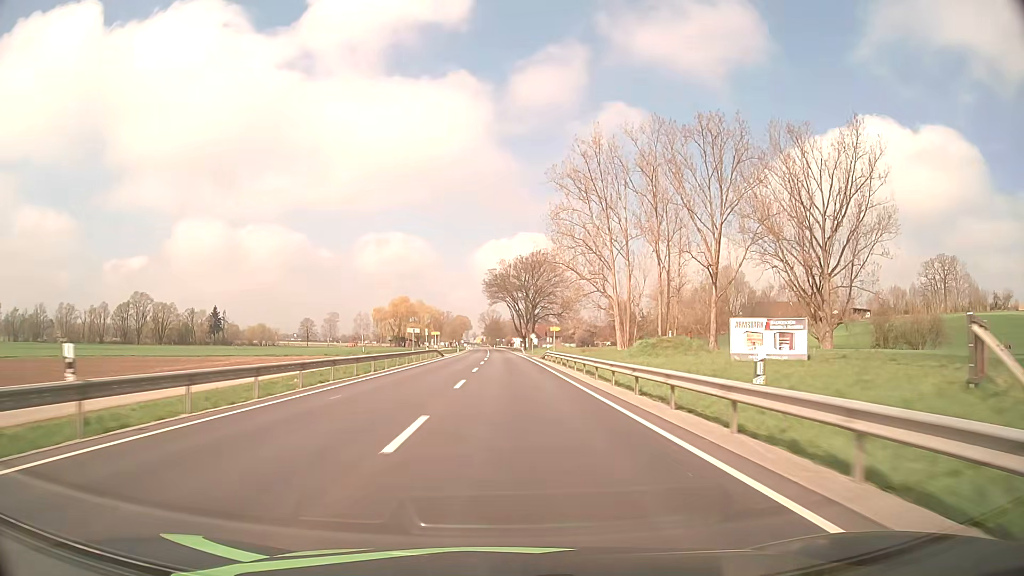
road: primary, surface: asphalt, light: Day
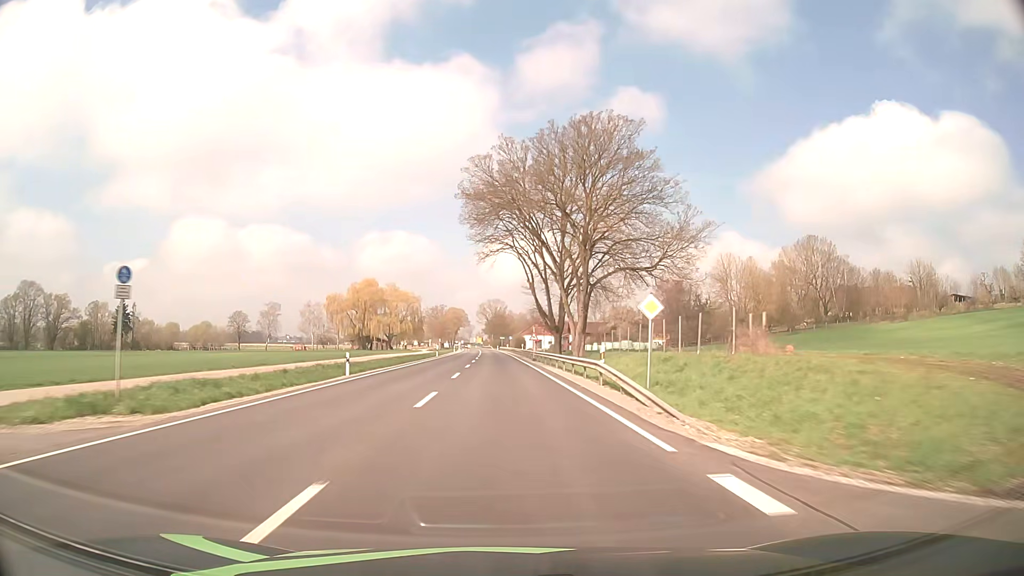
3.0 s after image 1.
(-0.3, +78.9) m; 0°
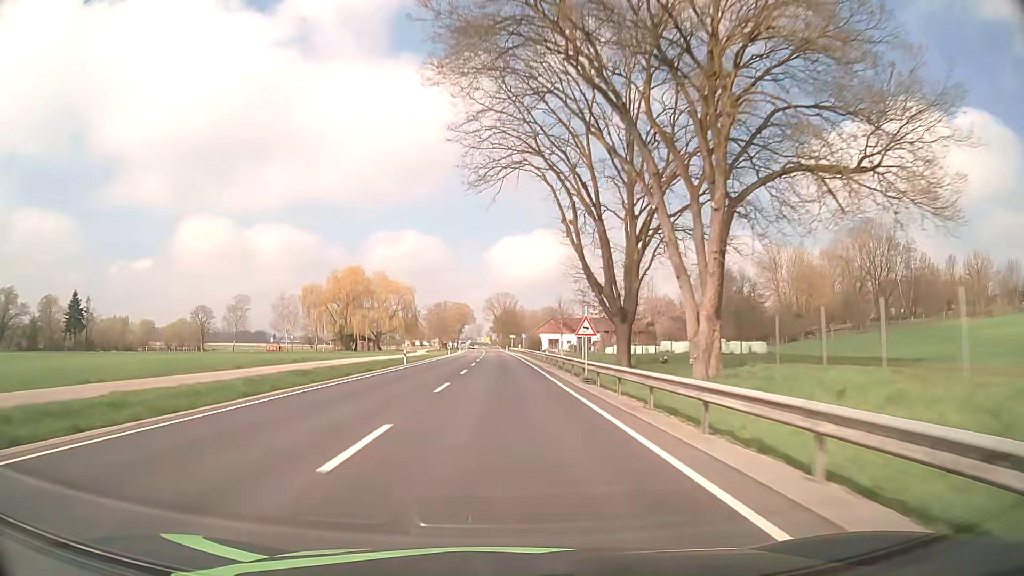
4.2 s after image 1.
(-0.2, +31.6) m; -1°
(0, +10) (0, +20) (0, +30) (0, +40) (0, +50) (0, +60) (-1, +70) (-1, +80) (-1, +90) (-1, +100) m
